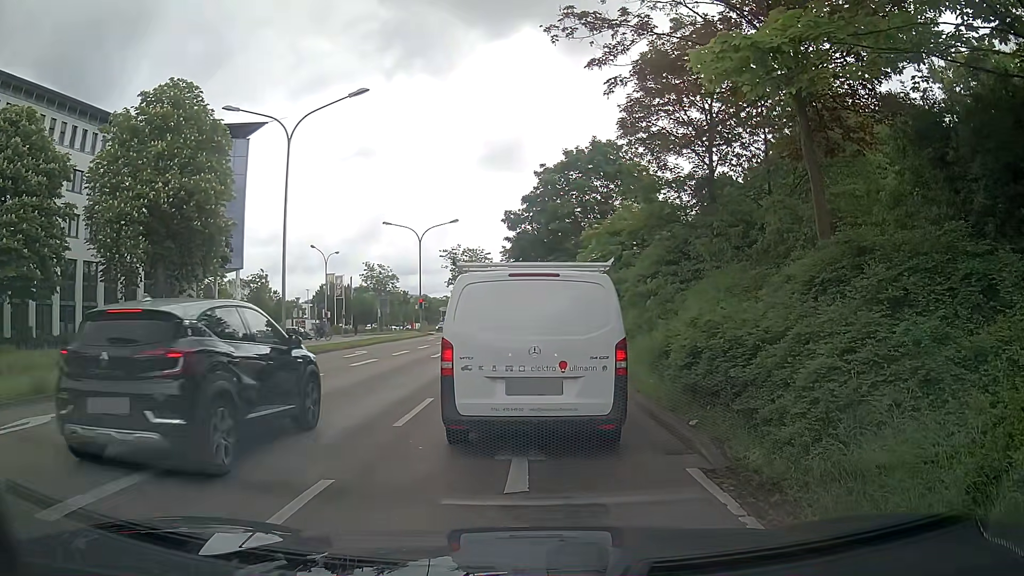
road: primary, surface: asphalt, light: Day
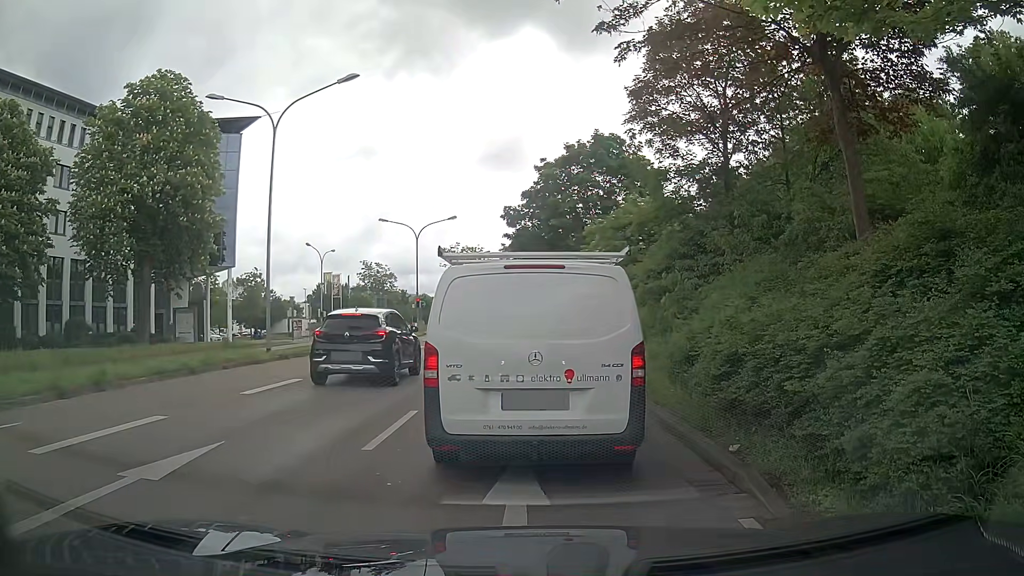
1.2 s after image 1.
(0.0, +1.6) m; 0°
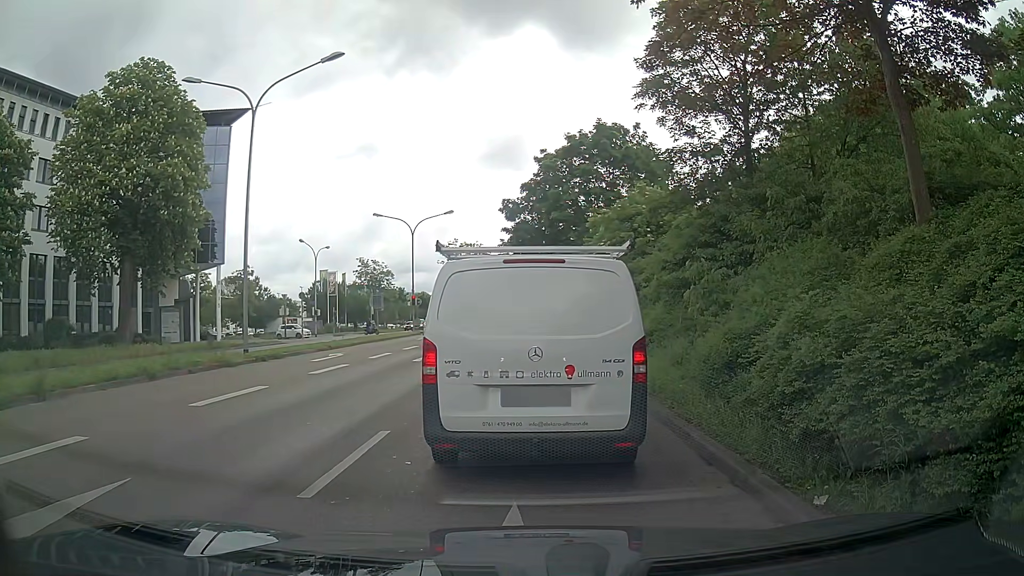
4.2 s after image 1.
(0.0, +2.0) m; 0°
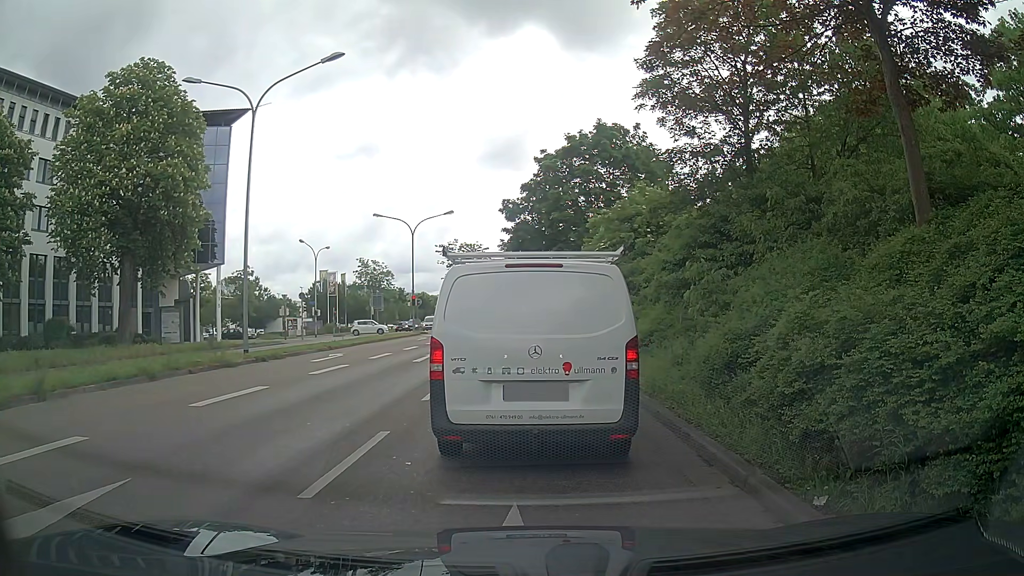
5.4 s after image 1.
(0.0, +0.1) m; 0°
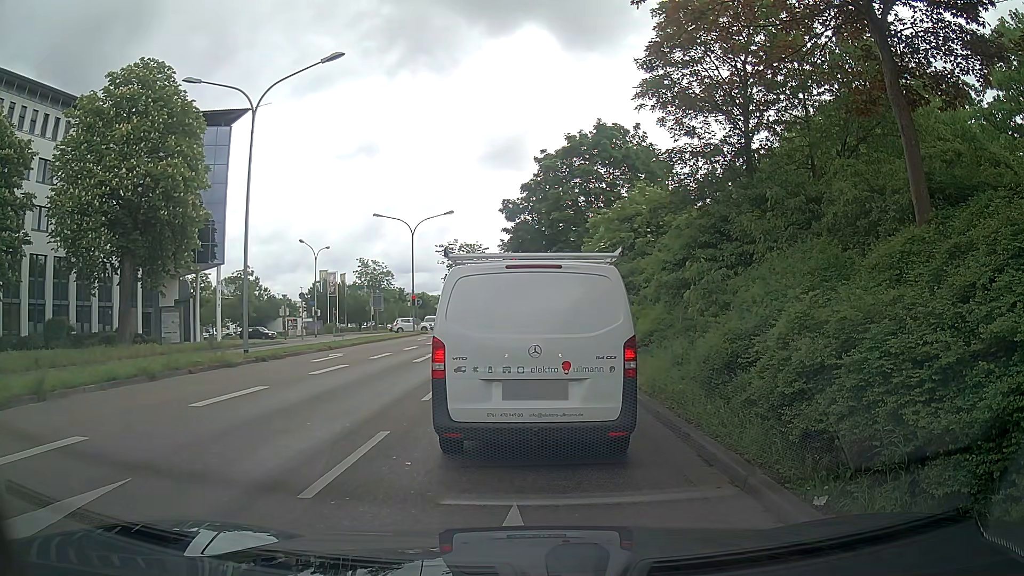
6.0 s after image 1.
(0.0, 0.0) m; 0°
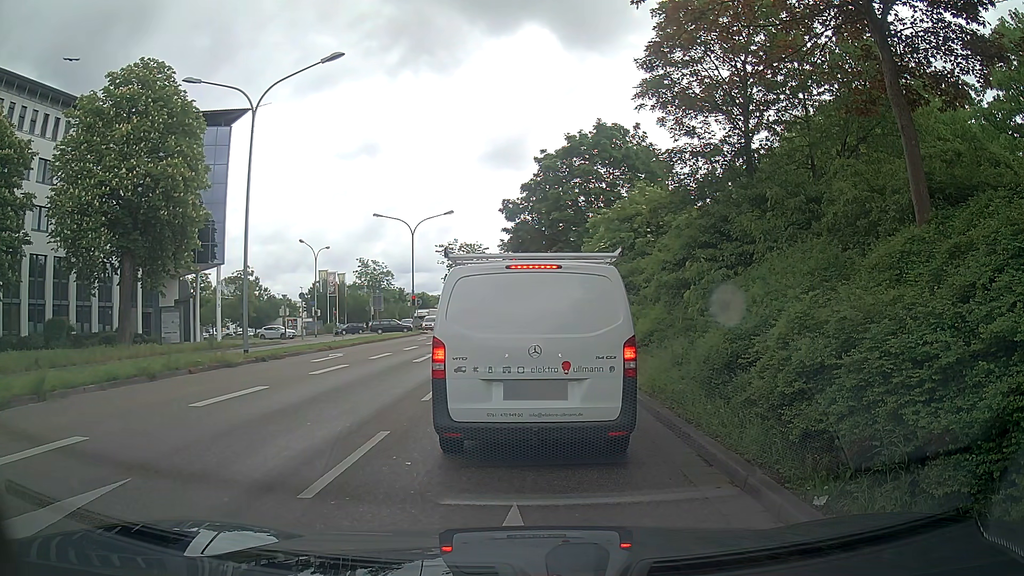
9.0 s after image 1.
(0.0, 0.0) m; 0°
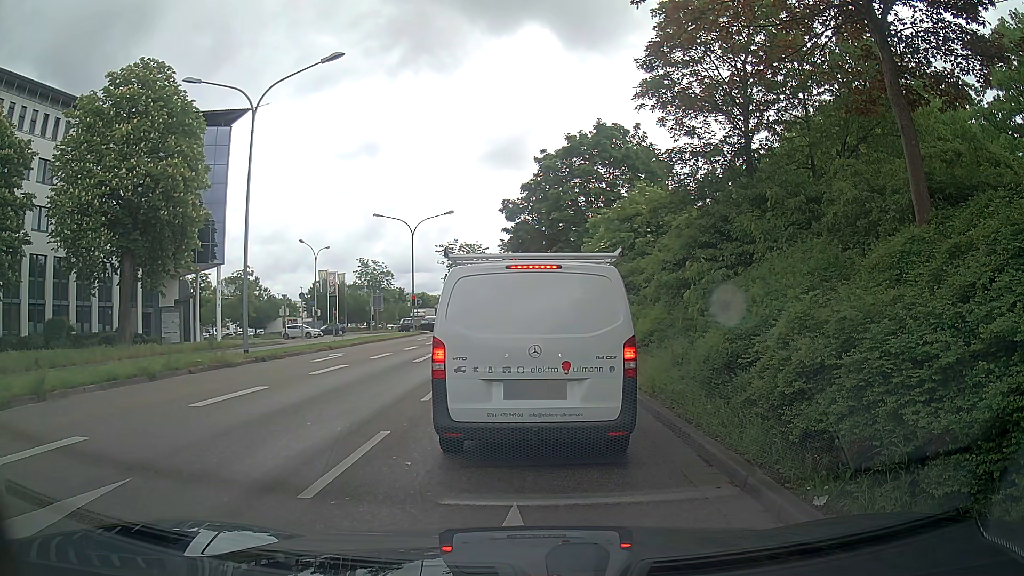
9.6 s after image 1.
(0.0, 0.0) m; 0°
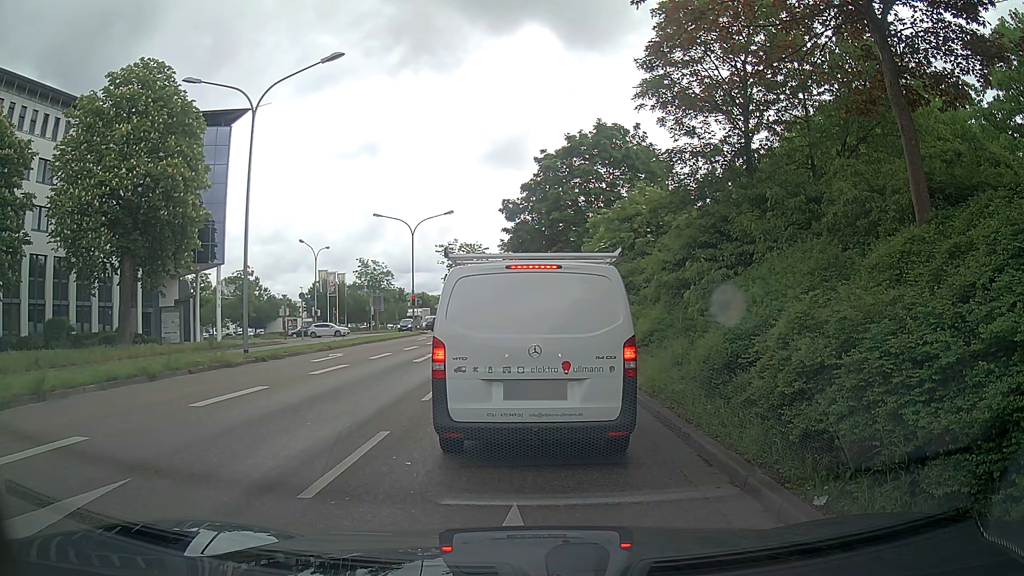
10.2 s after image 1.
(0.0, 0.0) m; 0°
